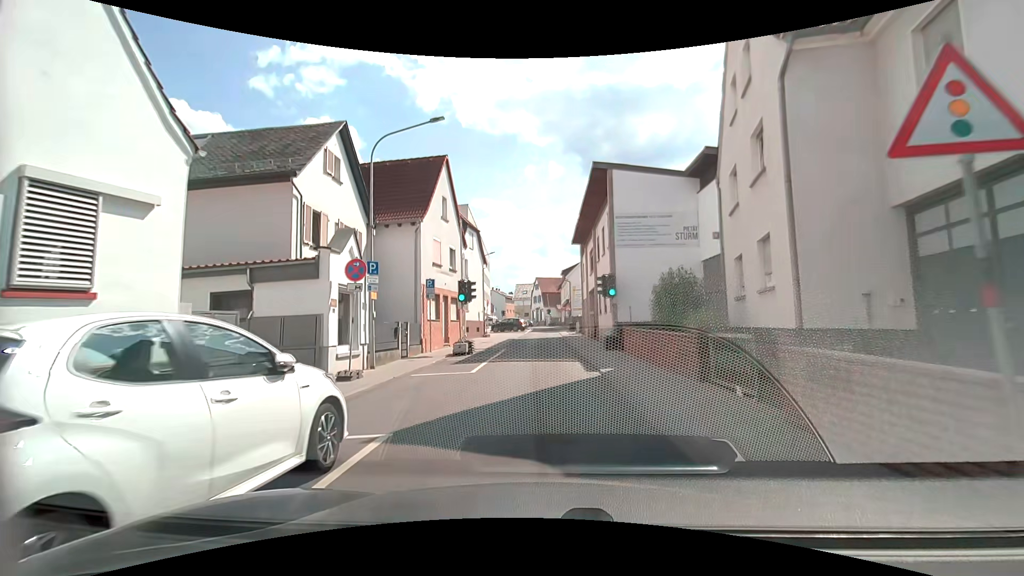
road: secondary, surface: asphalt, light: Day
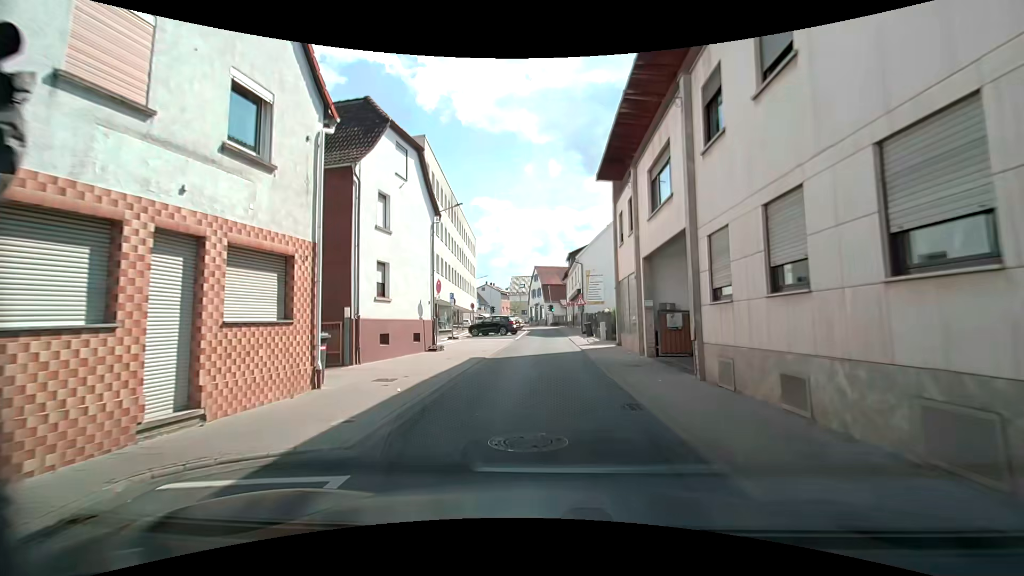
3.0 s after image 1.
(-0.2, +18.9) m; -2°
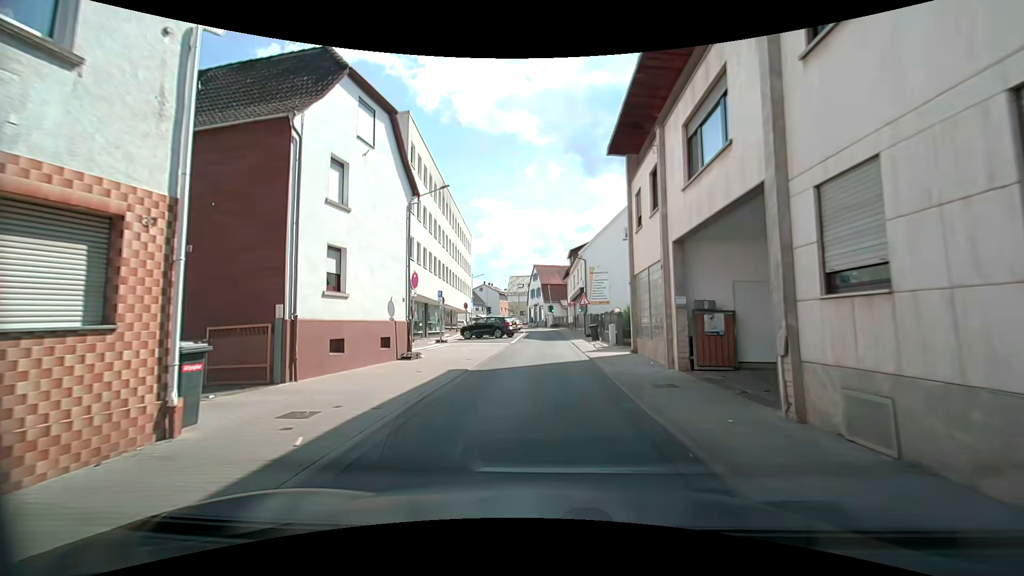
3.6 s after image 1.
(0.0, +3.9) m; +1°
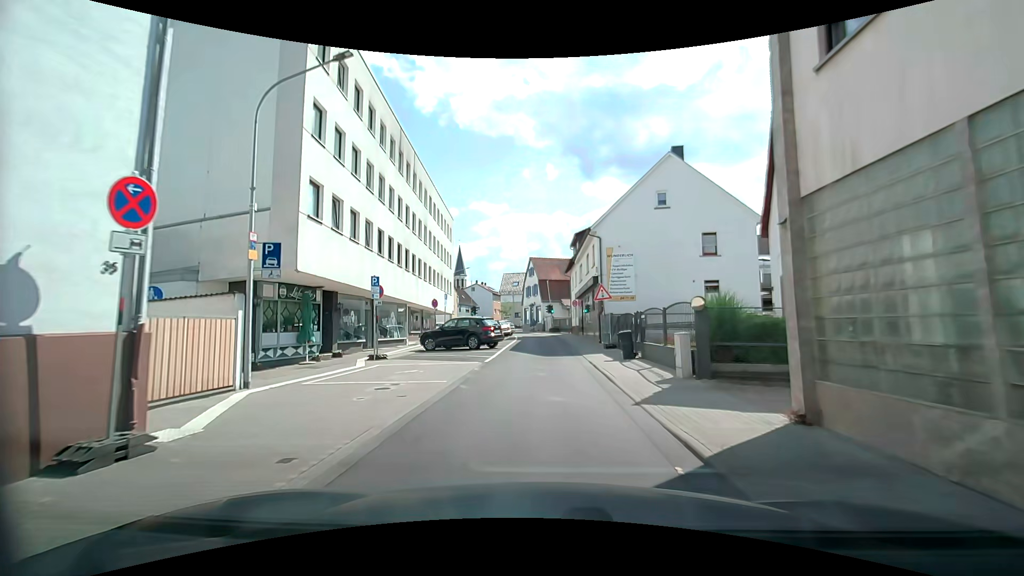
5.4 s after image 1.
(+0.1, +12.0) m; 0°
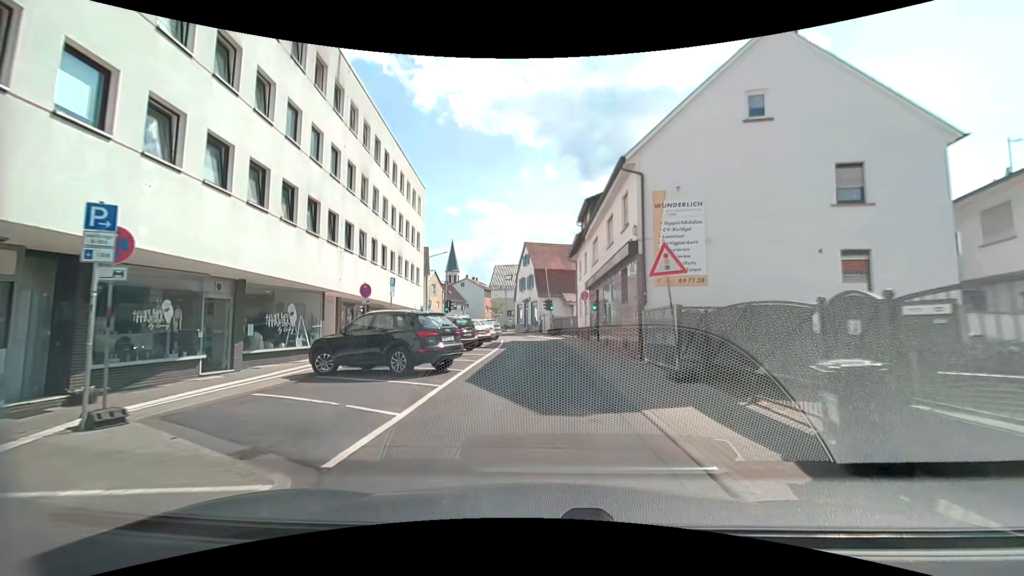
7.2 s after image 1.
(+0.5, +12.4) m; +1°
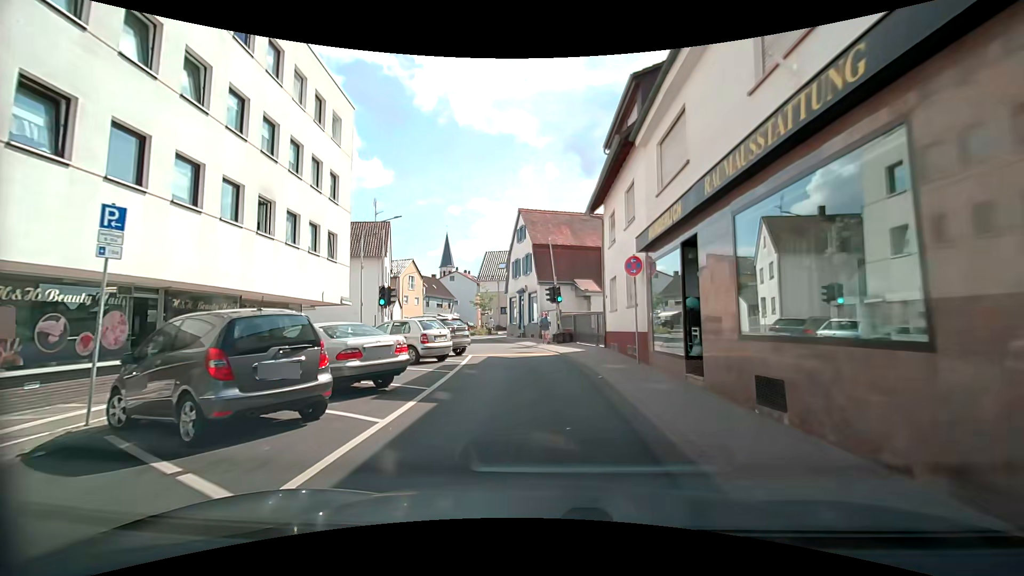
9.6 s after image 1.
(0.0, +15.9) m; +1°
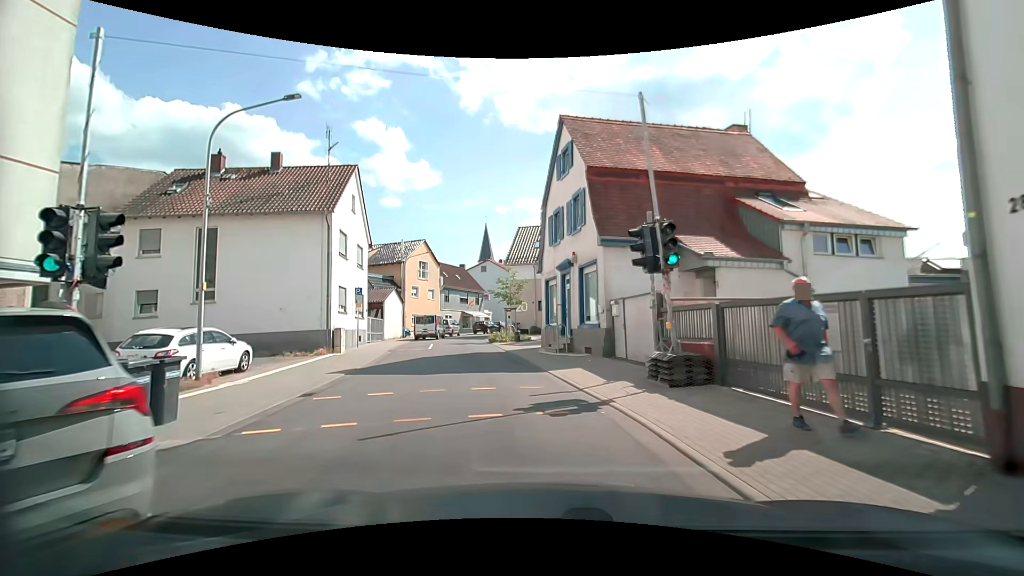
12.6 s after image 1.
(-0.9, +17.1) m; -5°
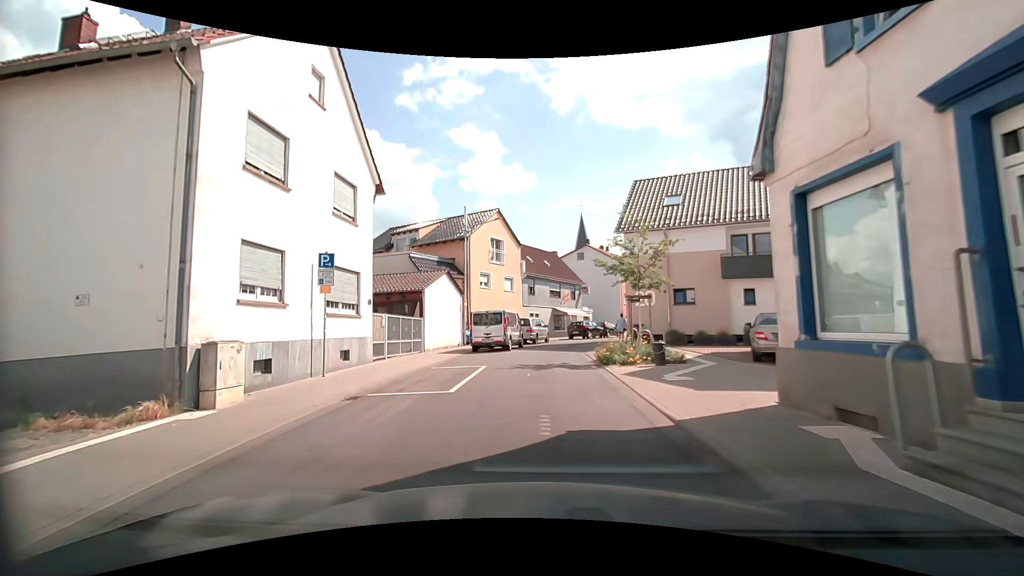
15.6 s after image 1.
(-1.8, +15.5) m; -13°
(0, +10) (0, +20) (+1, +30) (+4, +39) (+8, +48) (+13, +57) (+18, +66) (+23, +75) (+27, +84) (+31, +93) m
